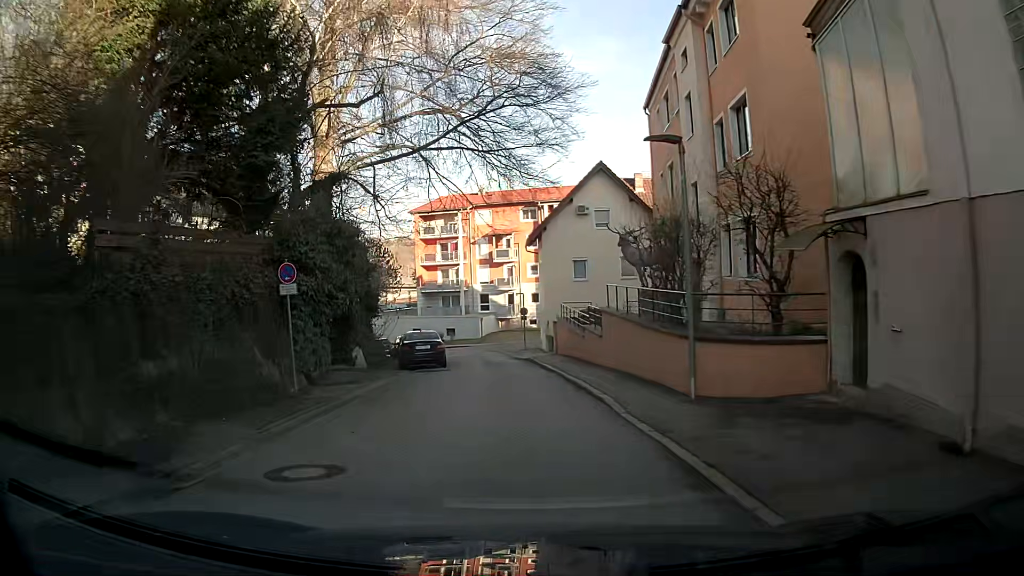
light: Day
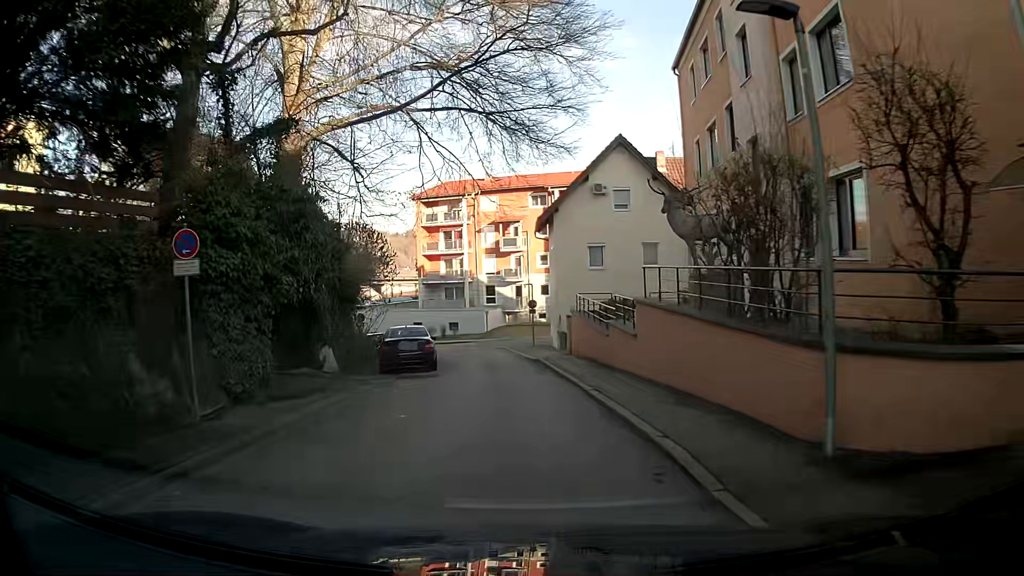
(0.0, +4.7) m; -1°
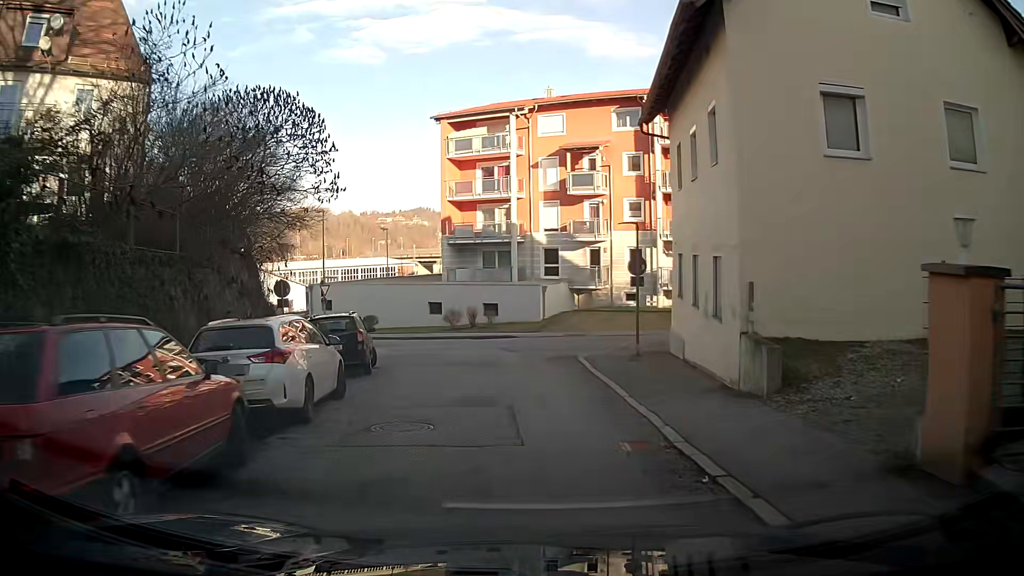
(-1.0, +23.2) m; -4°
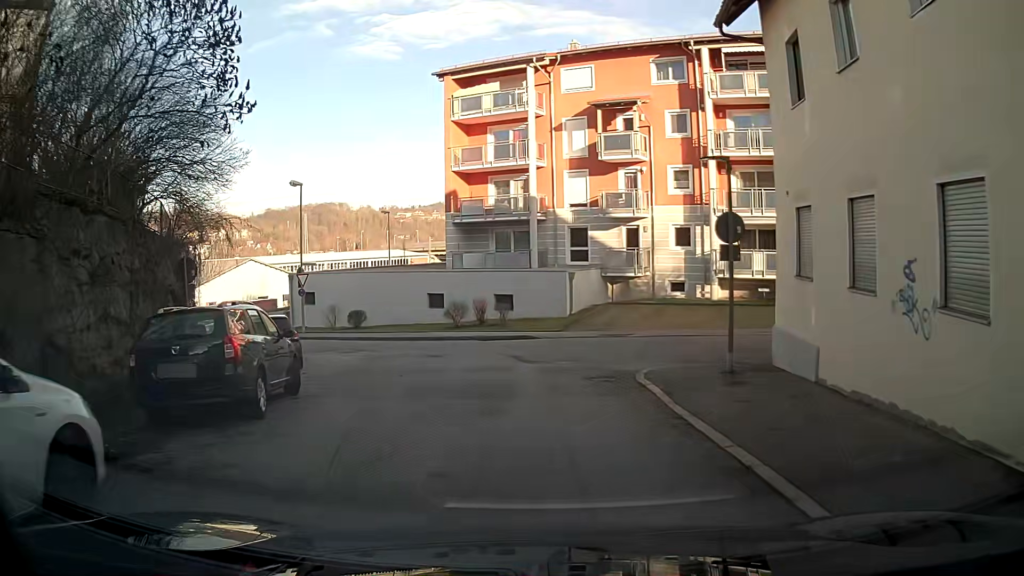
(-0.2, +7.7) m; -3°
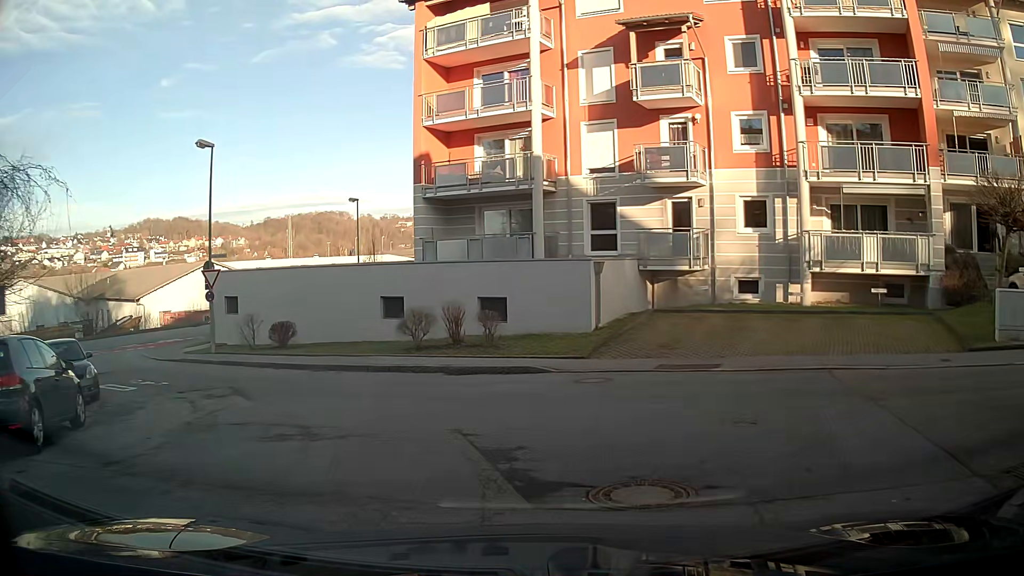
(0.0, +10.7) m; +2°
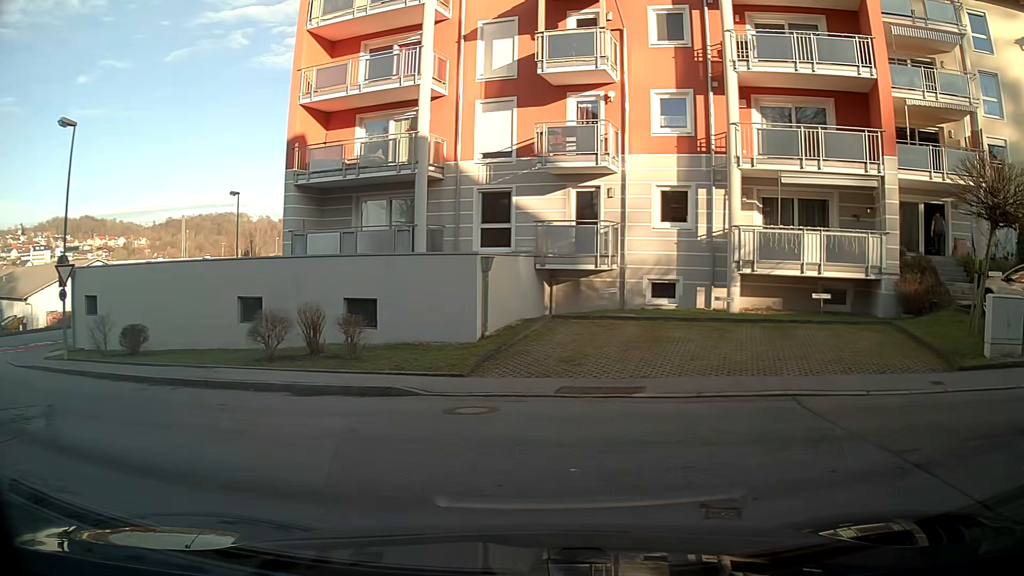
(+0.2, +3.2) m; +9°
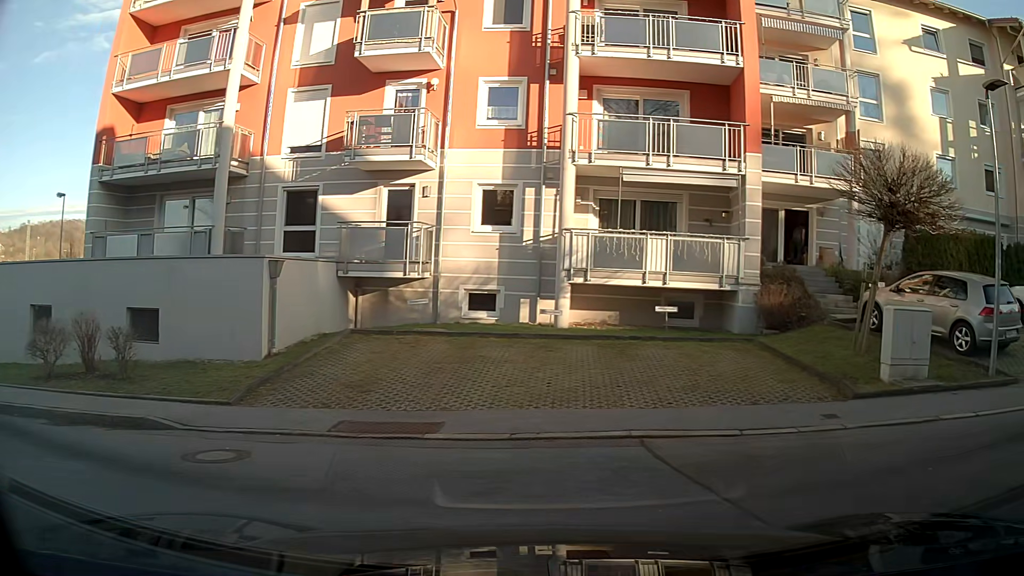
(+0.3, +2.3) m; +15°
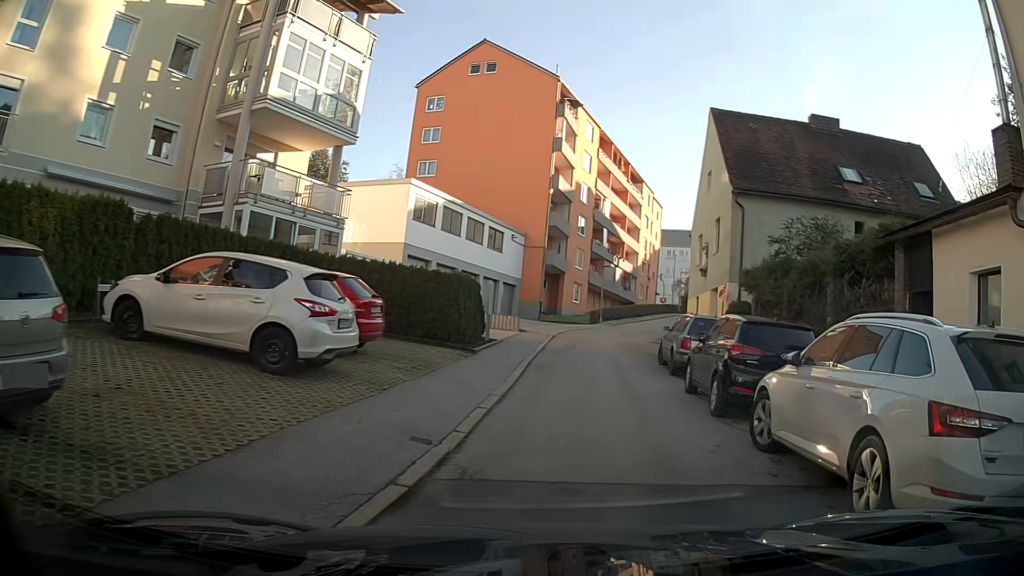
(+5.6, +6.5) m; +69°
(0, +10) (+1, +20) (+3, +30) (+6, +39) (+10, +49) (+13, +58) (+17, +67) (+20, +77) (+24, +86) (+26, +96) m
